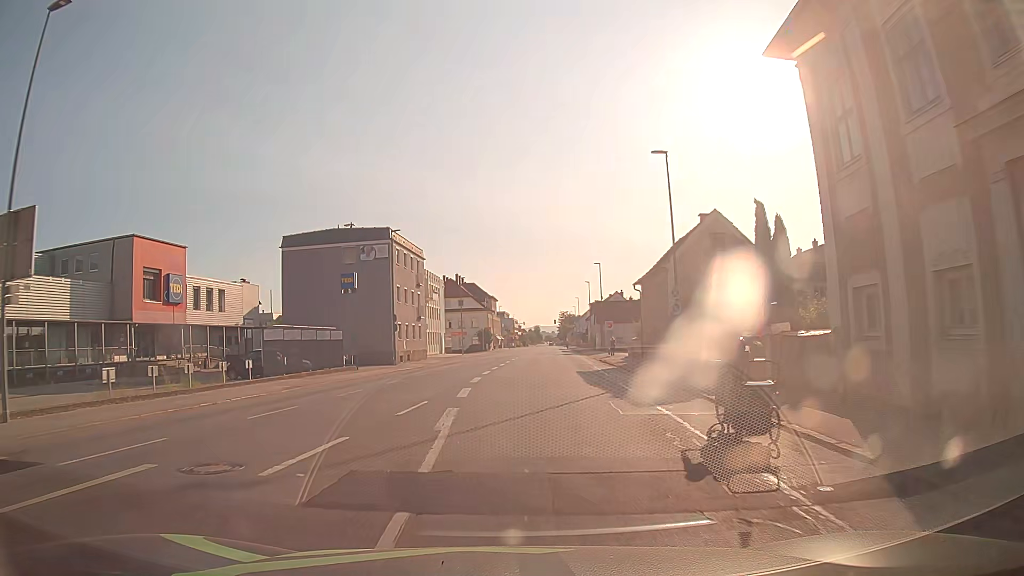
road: tertiary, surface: asphalt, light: Day
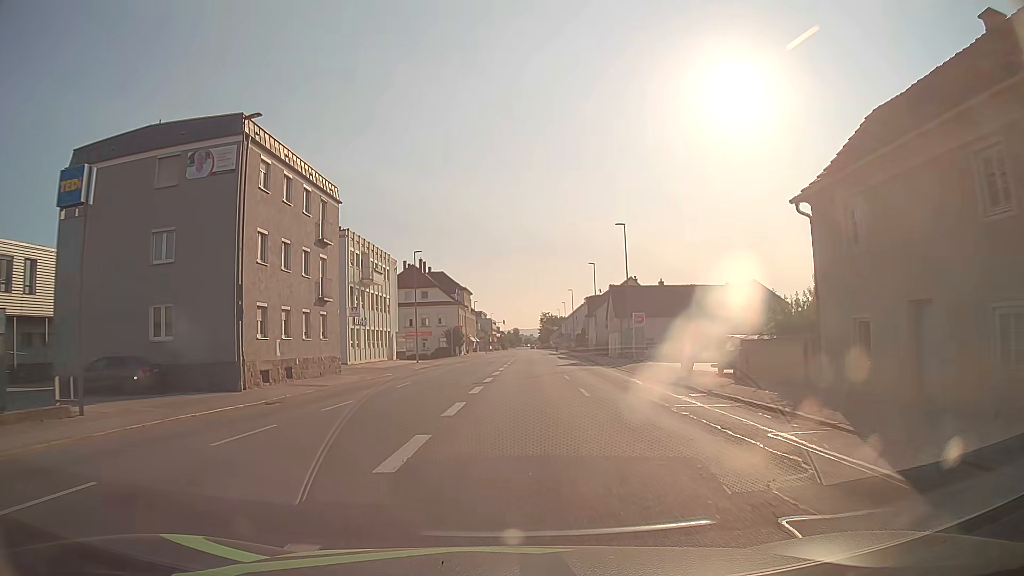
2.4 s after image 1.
(+0.3, +28.0) m; +2°
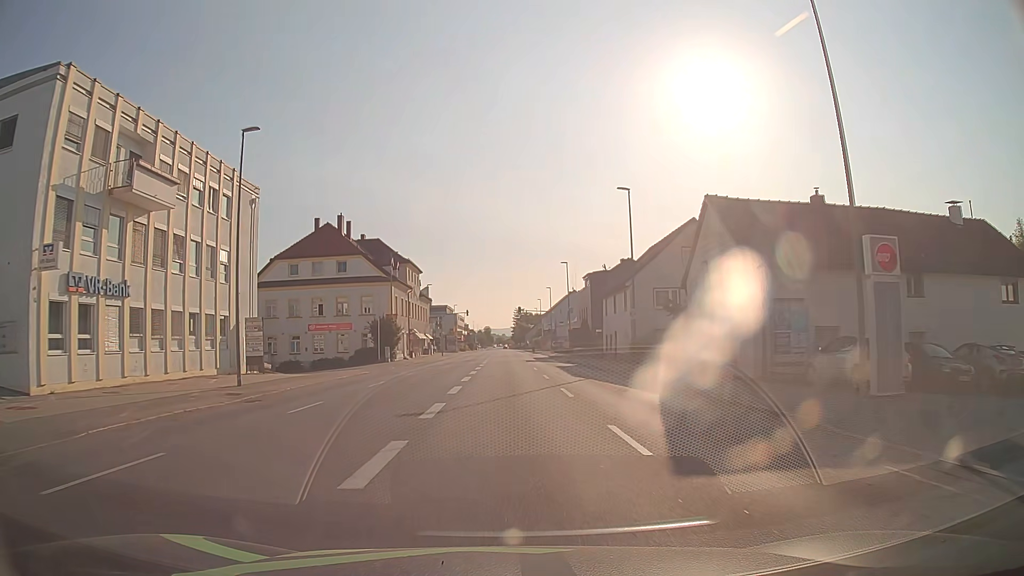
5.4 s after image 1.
(+1.1, +37.1) m; +2°
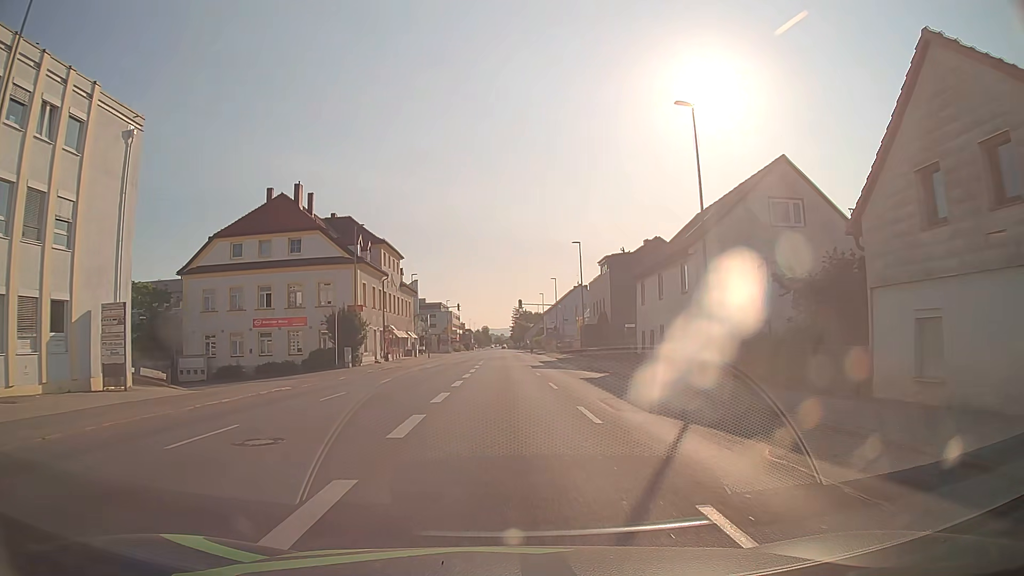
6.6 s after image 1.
(0.0, +14.9) m; 0°
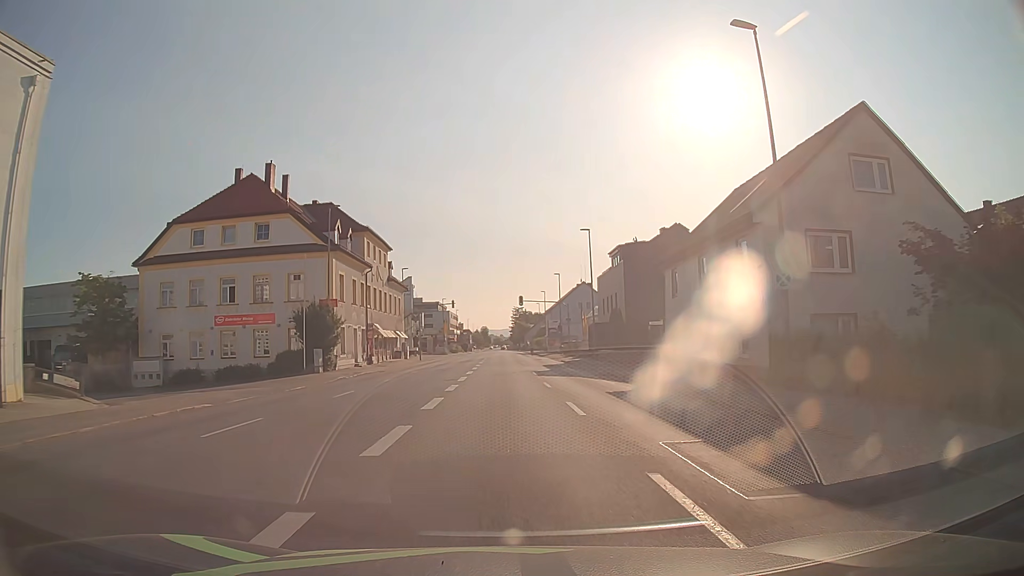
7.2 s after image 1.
(0.0, +7.4) m; 0°
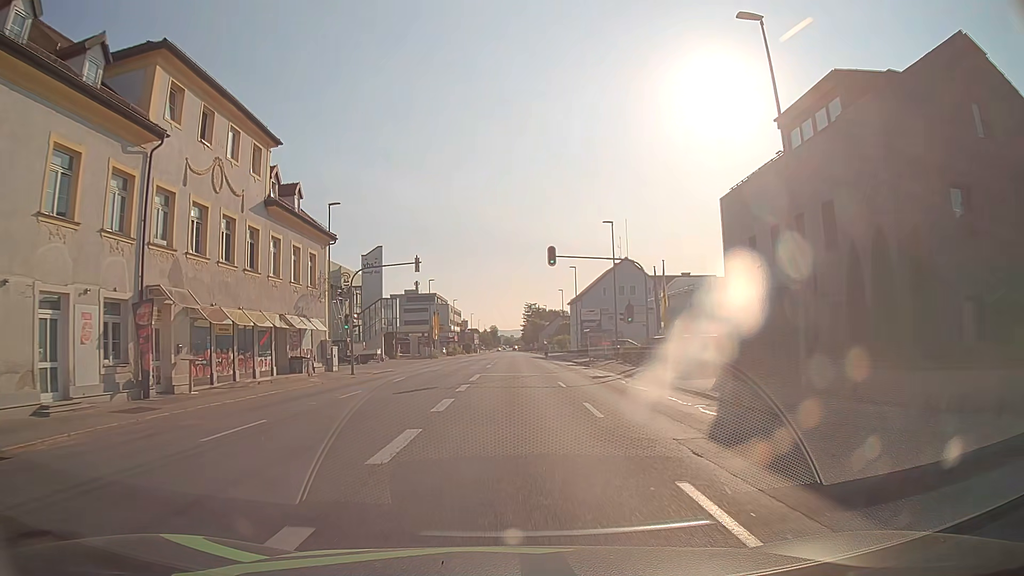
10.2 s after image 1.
(-0.4, +36.5) m; -1°
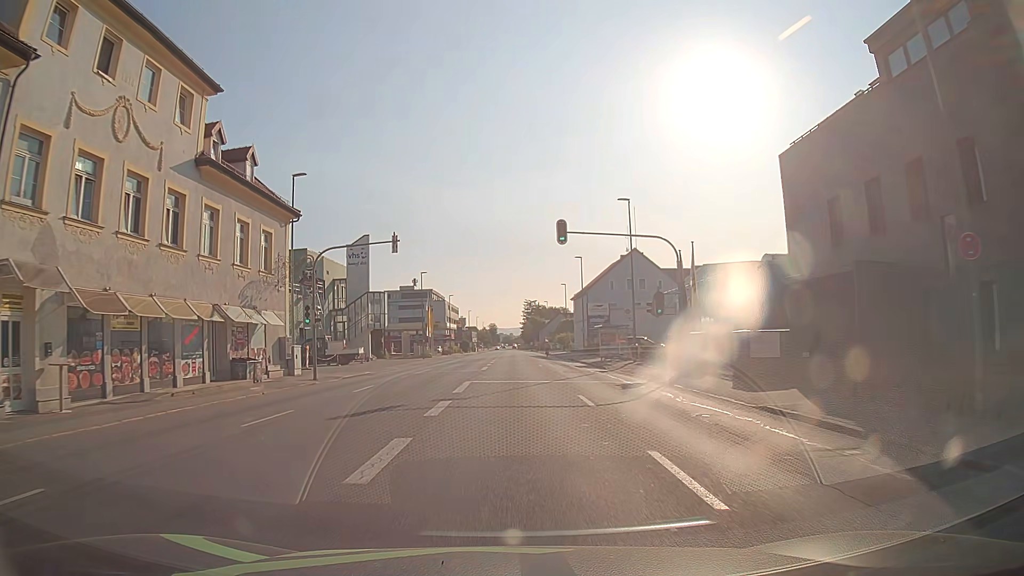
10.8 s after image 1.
(0.0, +7.3) m; 0°
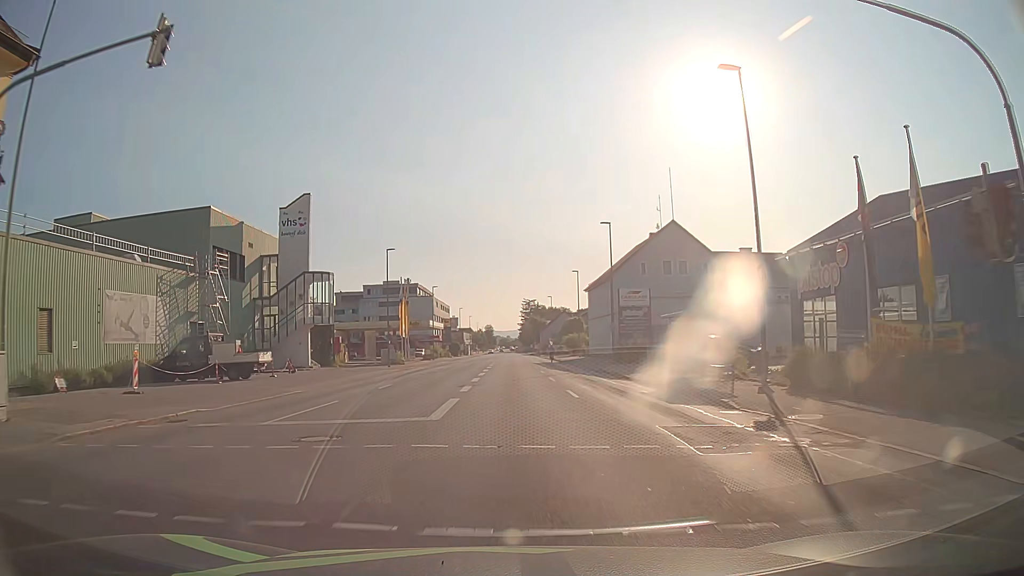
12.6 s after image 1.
(+0.1, +21.8) m; 0°
(0, +10) (0, +20) (0, +30) (0, +40) (0, +50) (0, +60) (0, +70) (0, +80) (0, +90) (0, +100) m
